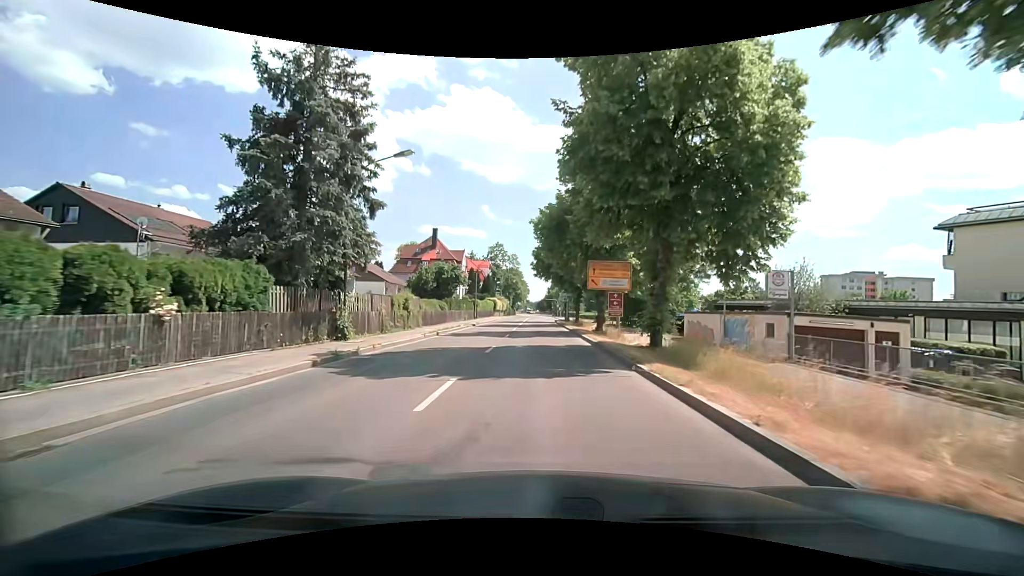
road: secondary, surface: asphalt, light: Day
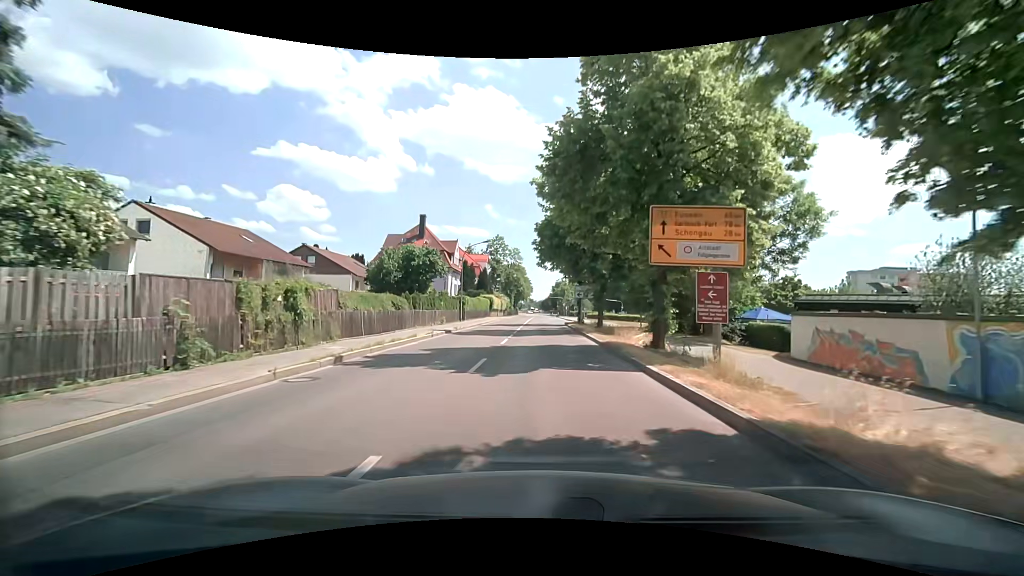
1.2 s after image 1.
(0.0, +14.0) m; 0°
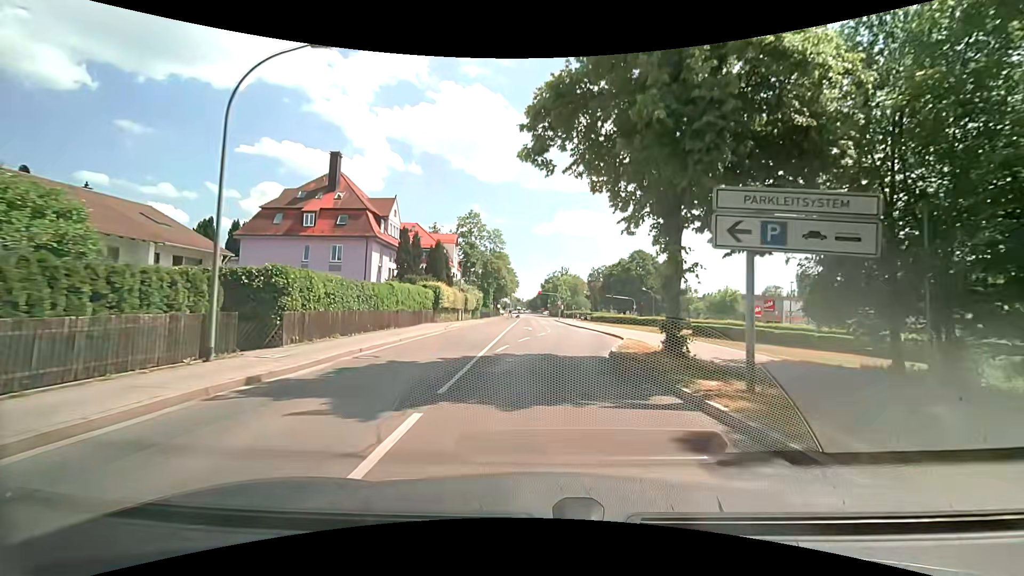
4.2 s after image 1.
(-0.1, +34.2) m; +2°
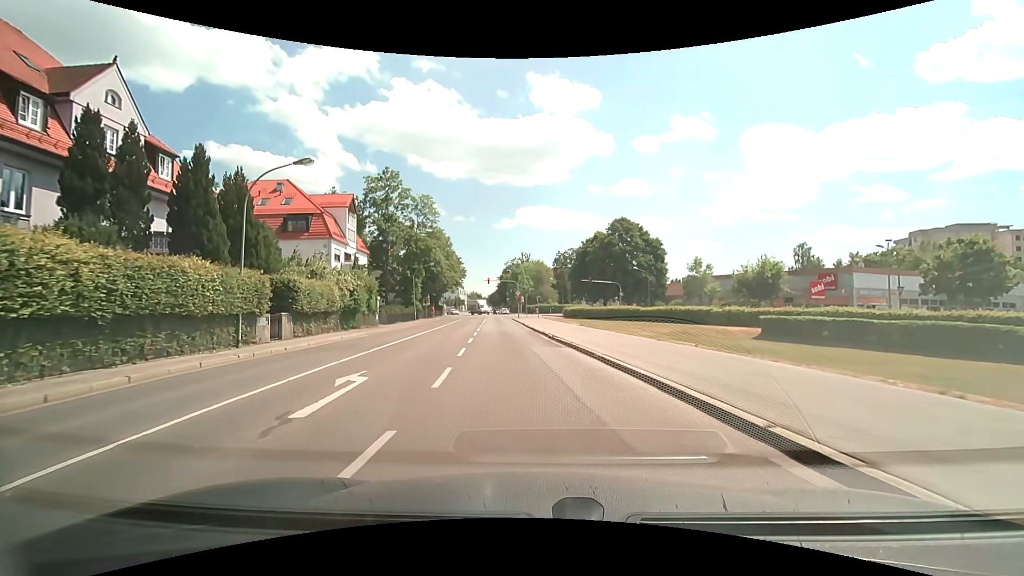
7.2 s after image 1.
(+1.9, +31.4) m; +4°
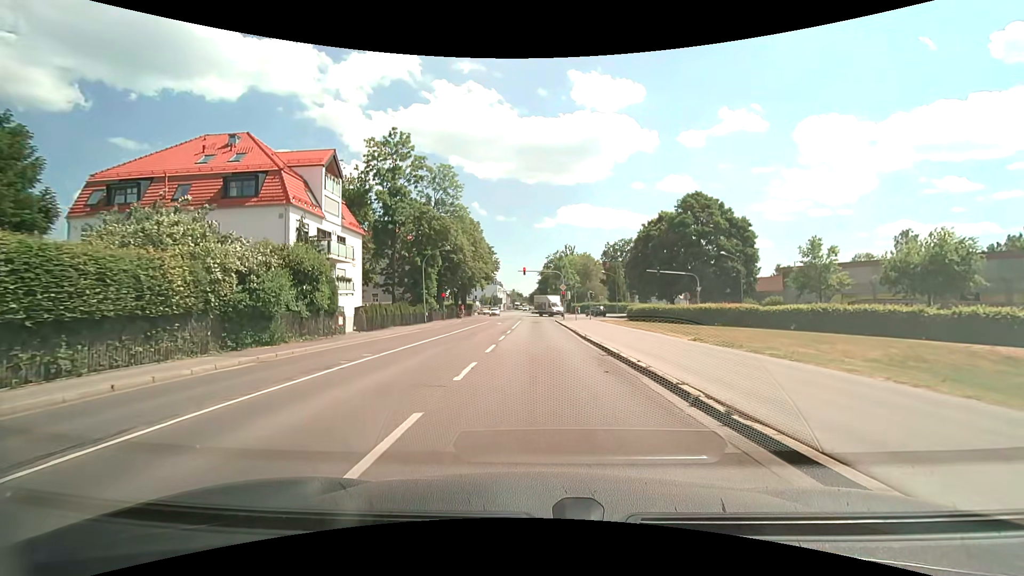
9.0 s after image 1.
(-0.9, +17.2) m; -5°
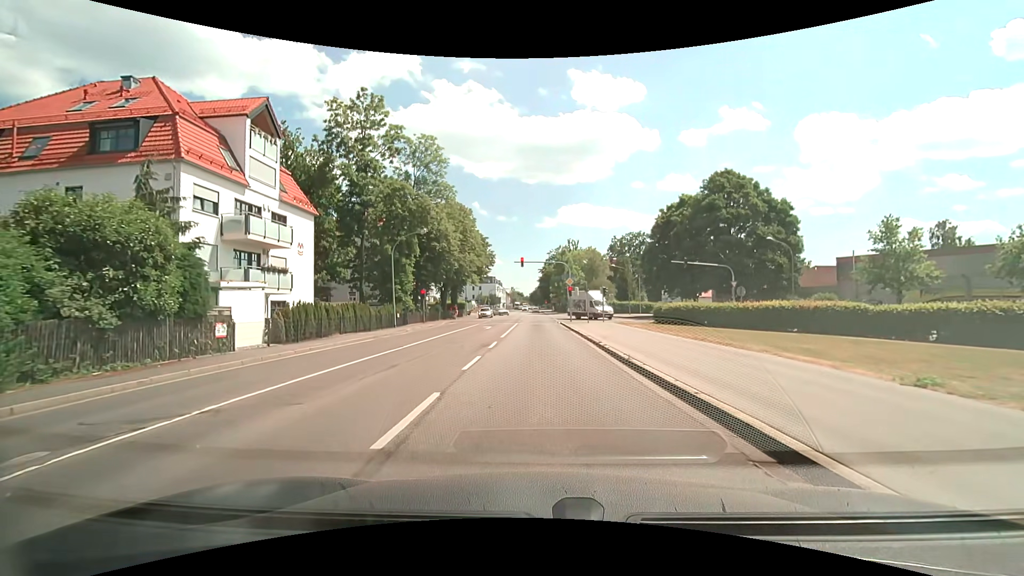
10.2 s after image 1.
(0.0, +10.6) m; 0°
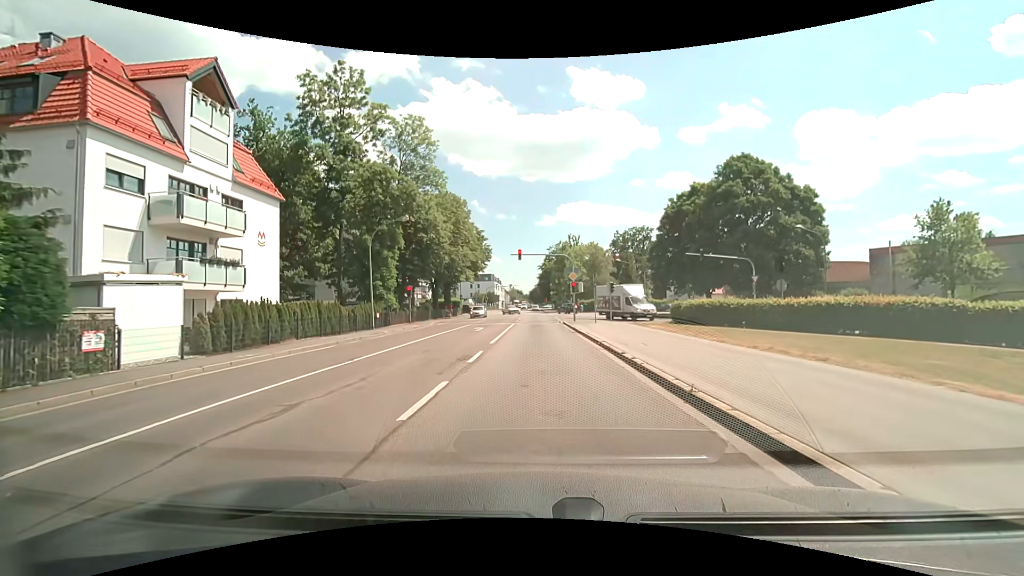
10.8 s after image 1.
(0.0, +4.9) m; 0°
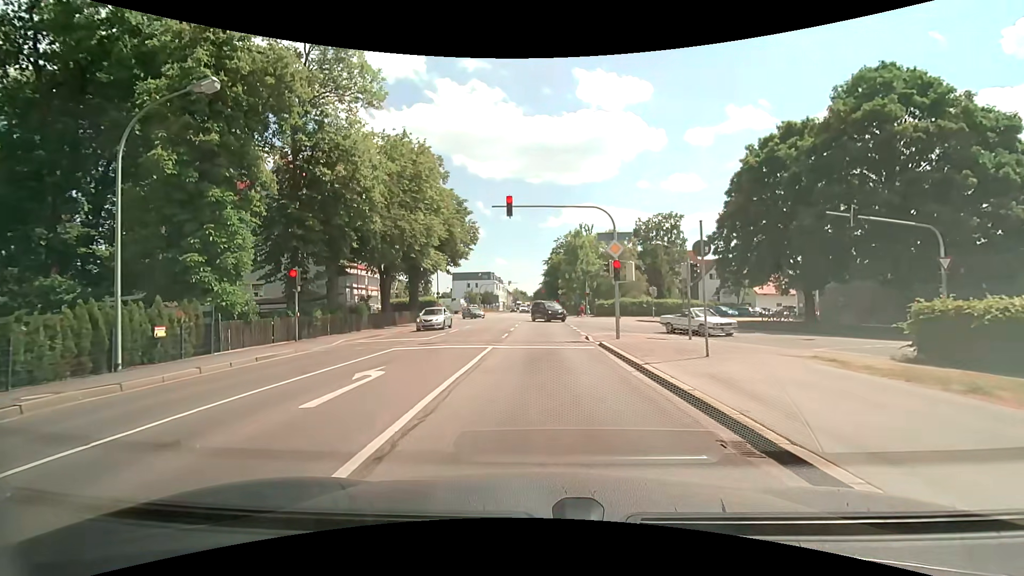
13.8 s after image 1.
(0.0, +20.2) m; 0°
(0, +10) (0, +20) (0, +30) (0, +40) (0, +50) (0, +60) (0, +70) (0, +80) (0, +90) (0, +100) m
